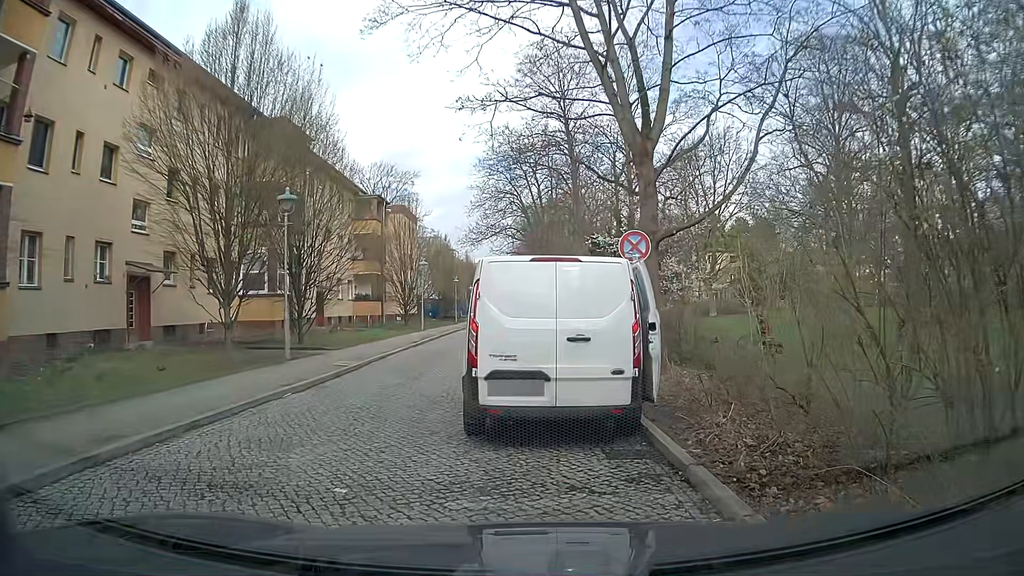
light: Day
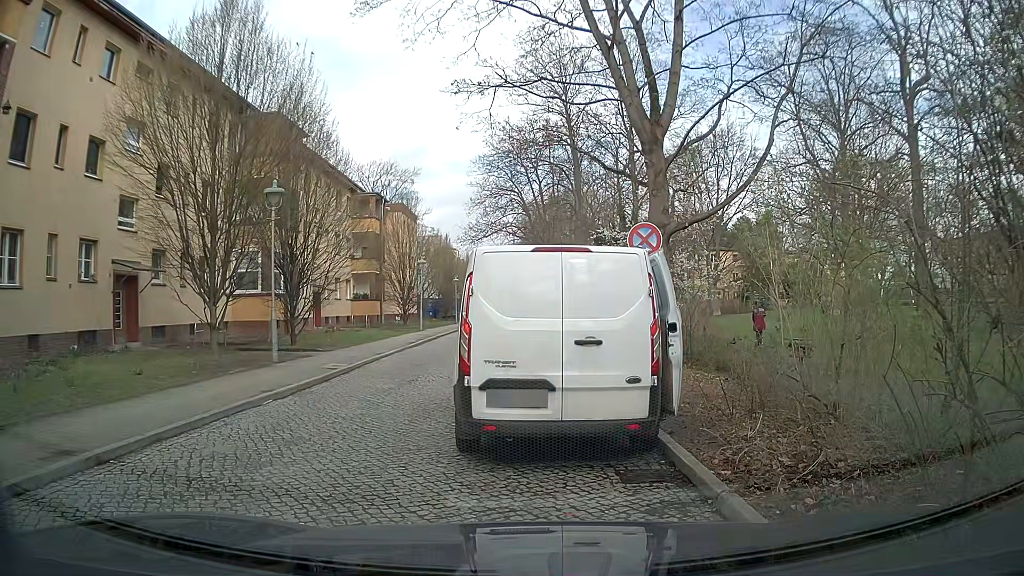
(0.0, +0.9) m; 0°
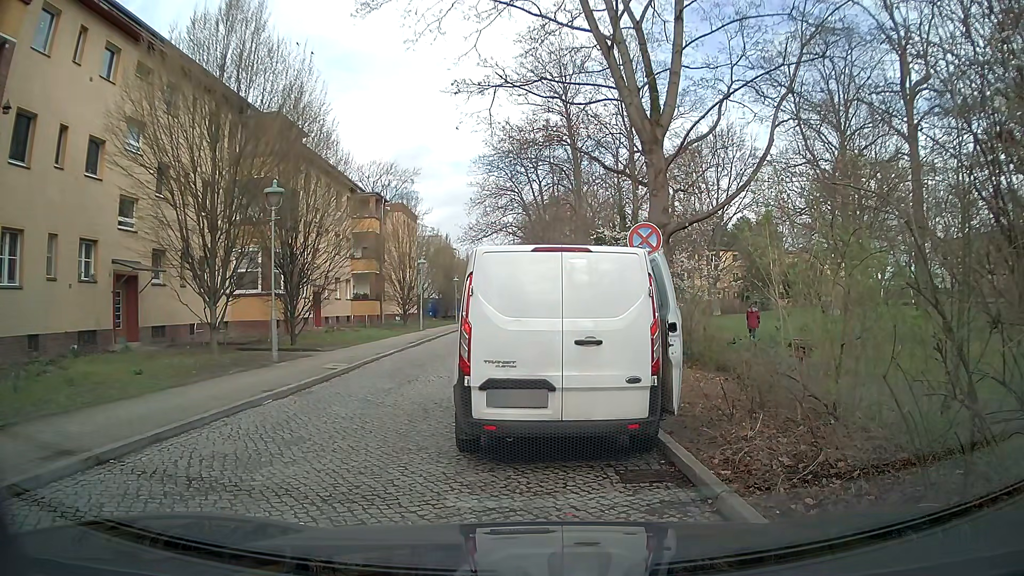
(0.0, 0.0) m; 0°
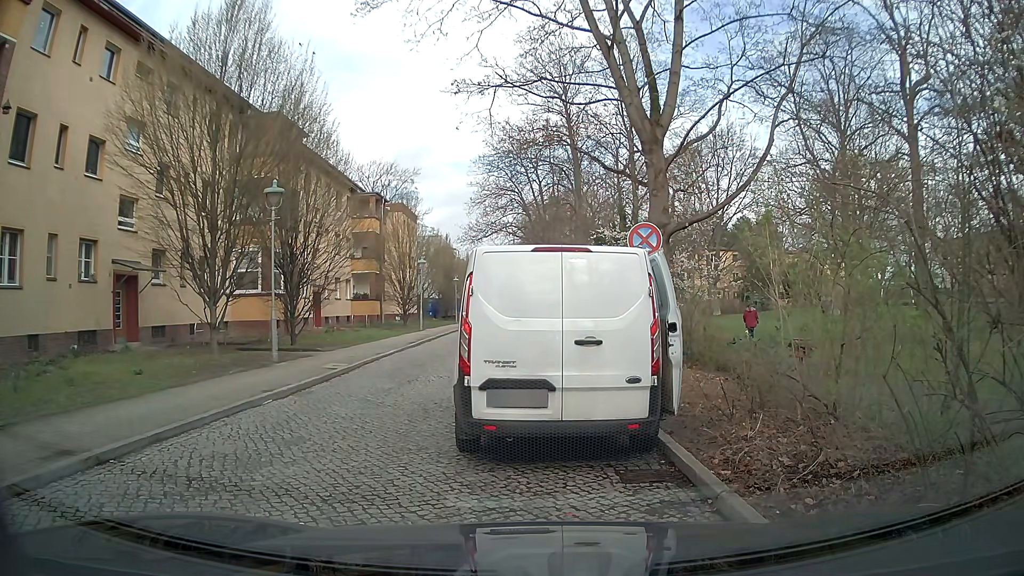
(0.0, 0.0) m; 0°
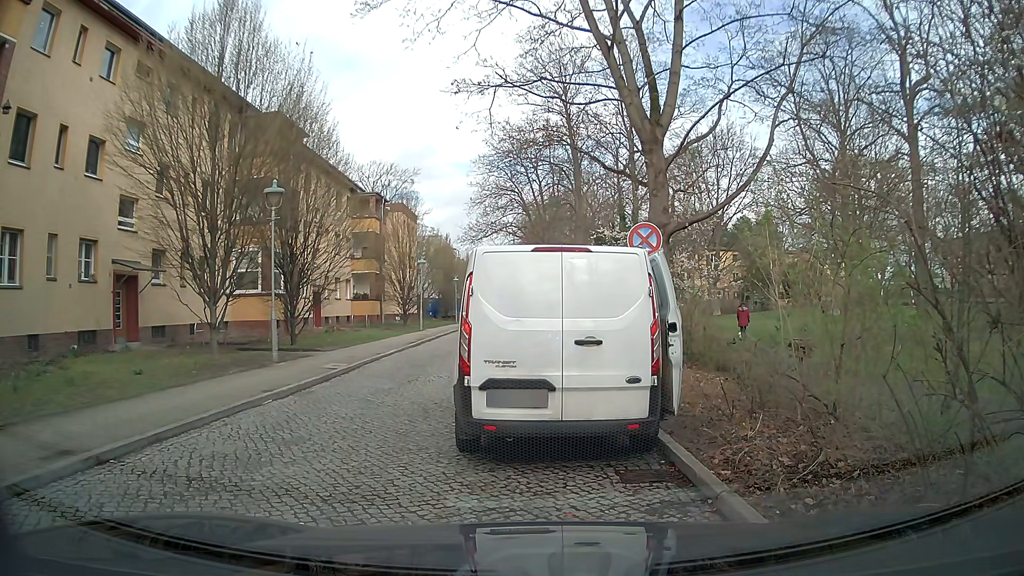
(0.0, 0.0) m; 0°
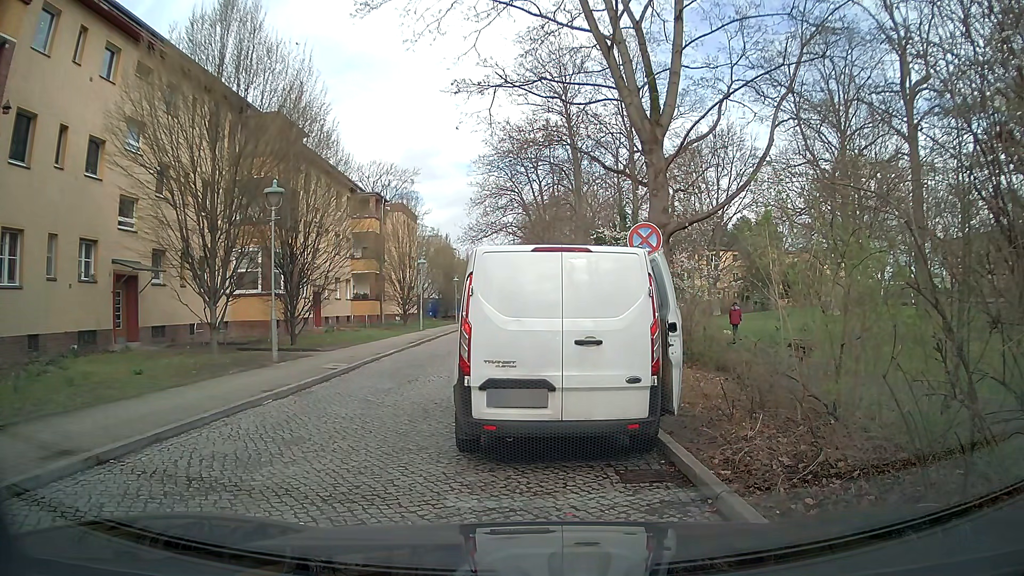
(0.0, 0.0) m; 0°
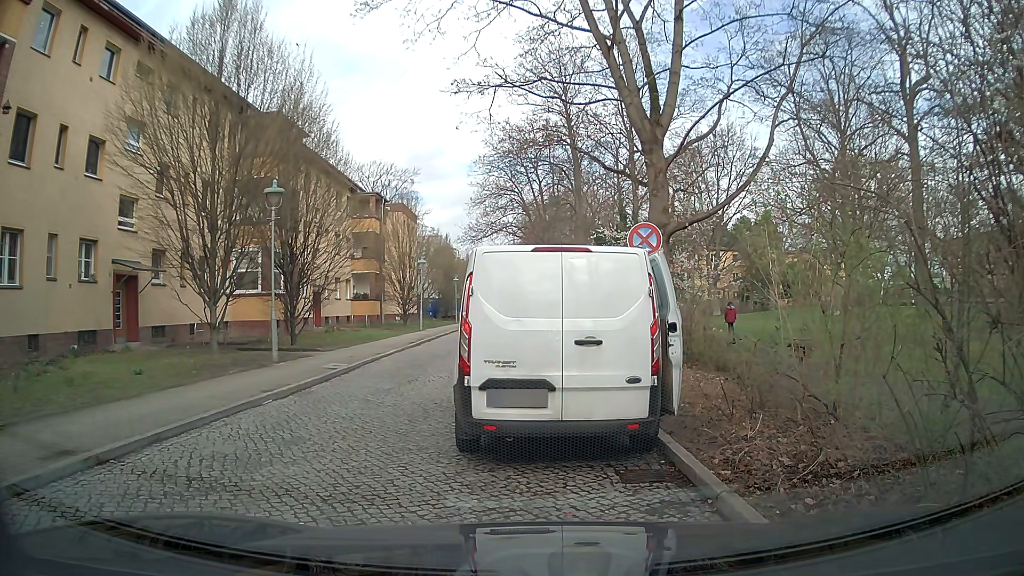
(0.0, 0.0) m; 0°
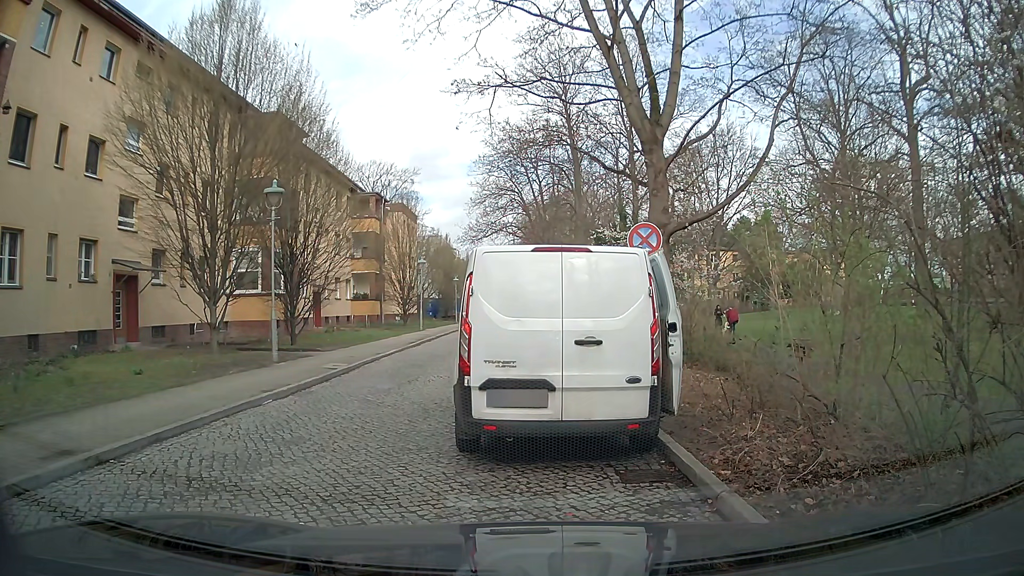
(0.0, 0.0) m; 0°
